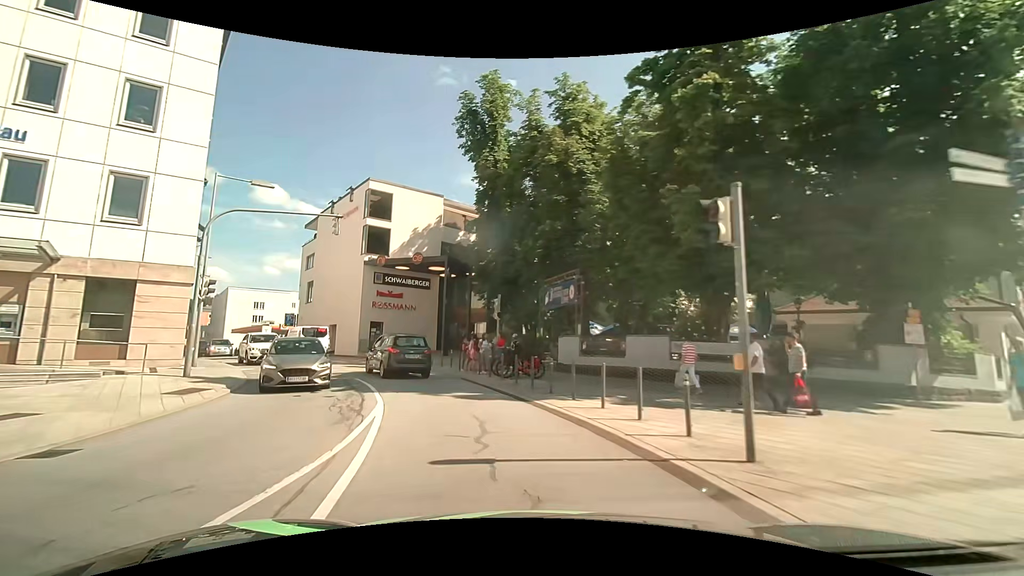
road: primary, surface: asphalt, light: Day
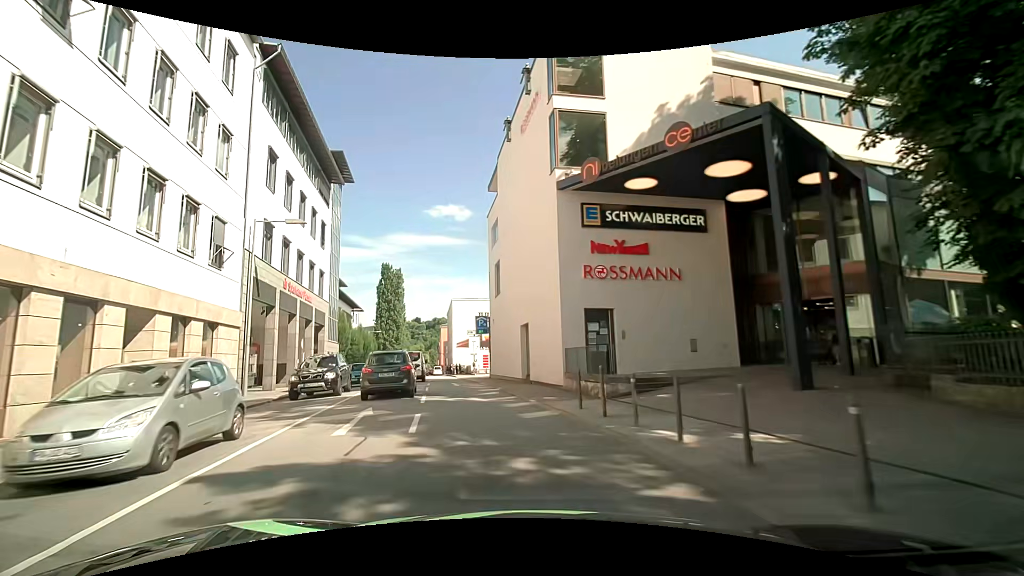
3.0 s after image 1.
(-5.9, +23.6) m; -28°
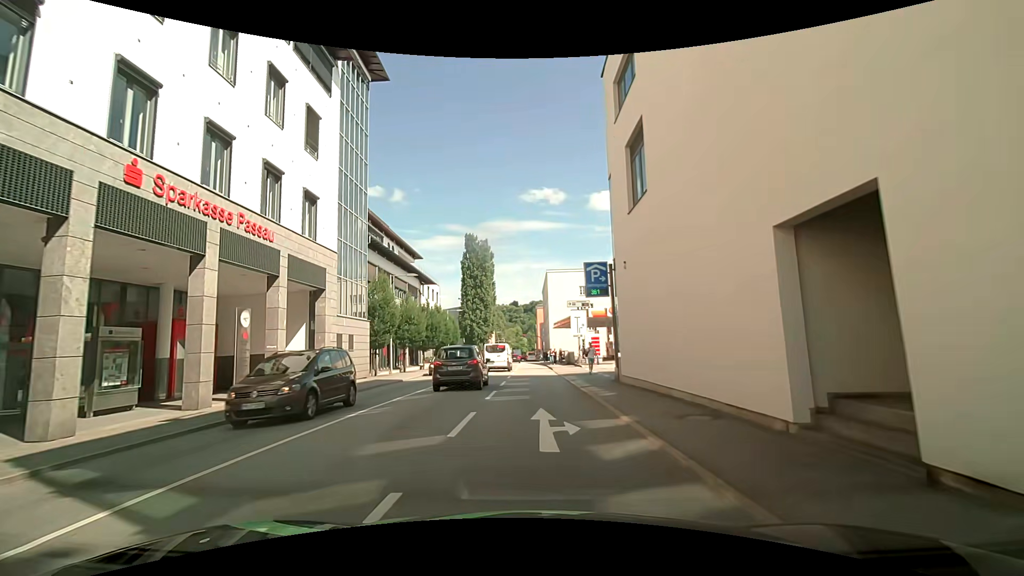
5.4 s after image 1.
(-2.0, +18.7) m; -10°
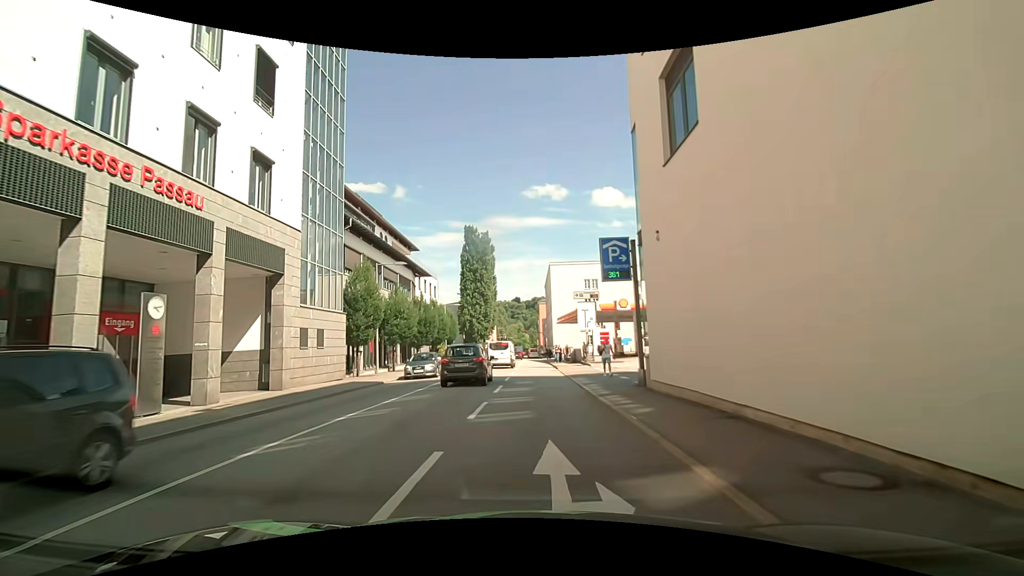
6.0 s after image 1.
(-0.1, +4.2) m; -1°
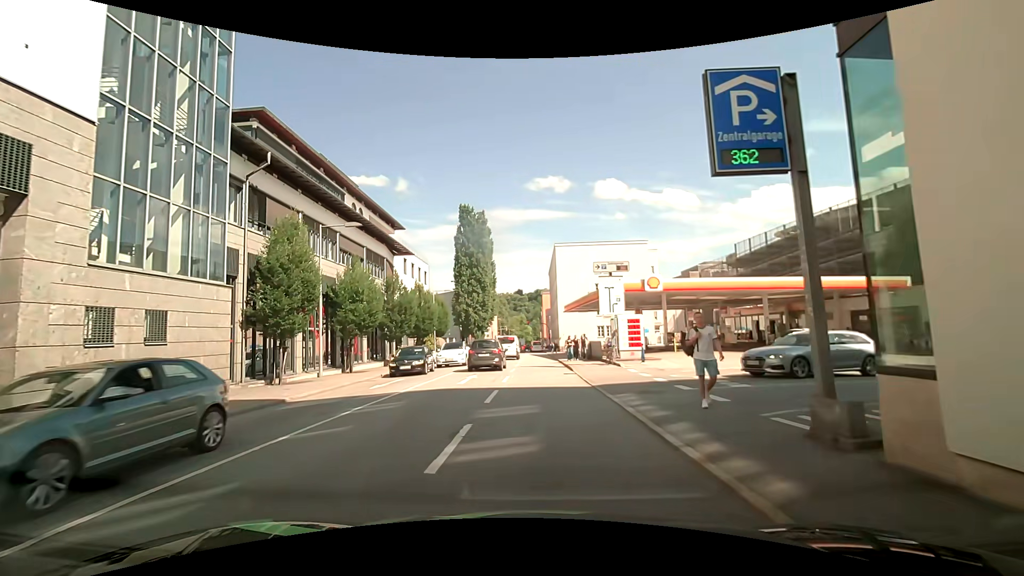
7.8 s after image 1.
(-0.1, +9.8) m; 0°
